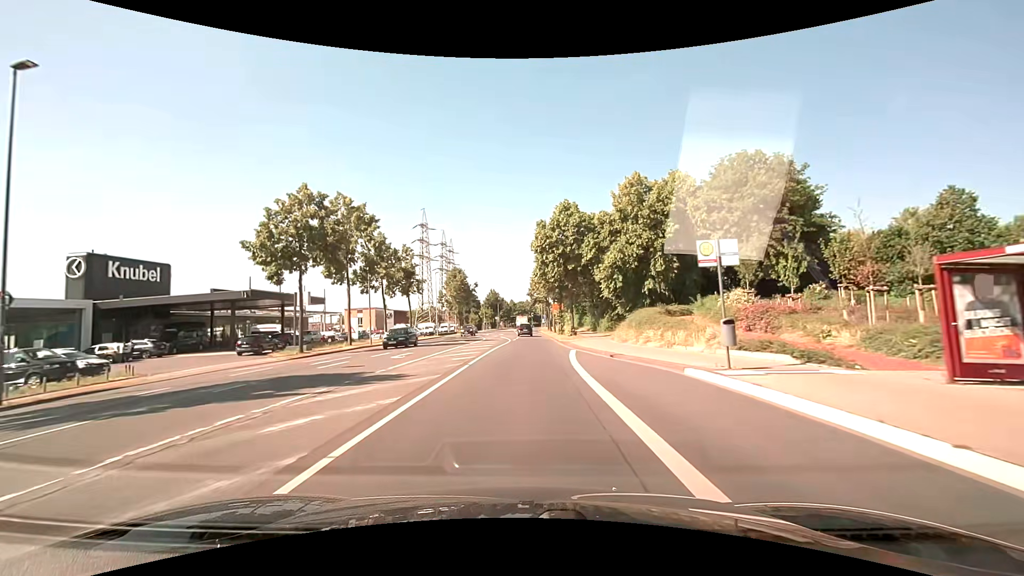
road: secondary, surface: asphalt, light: Day
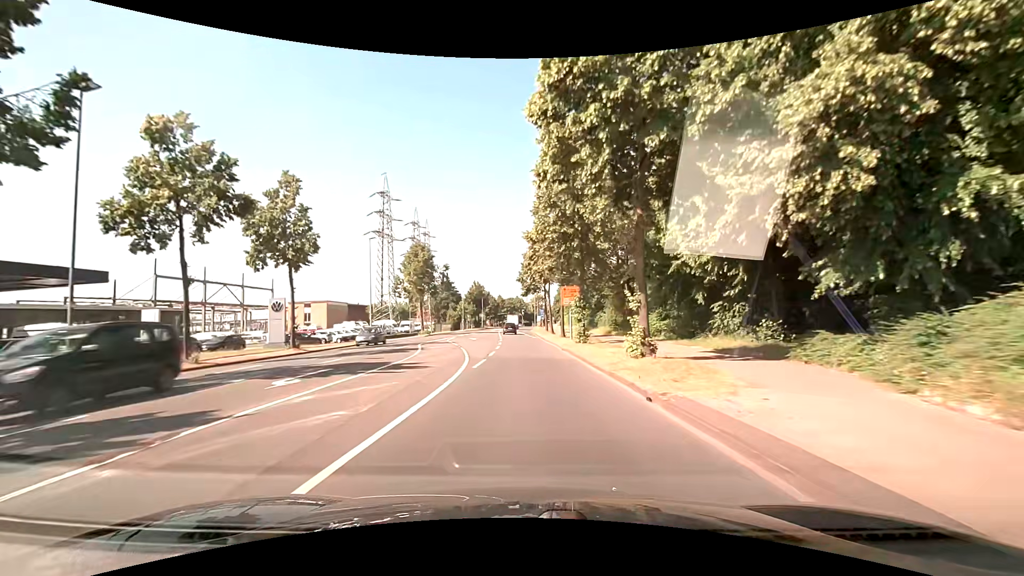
(+0.1, +30.4) m; +1°
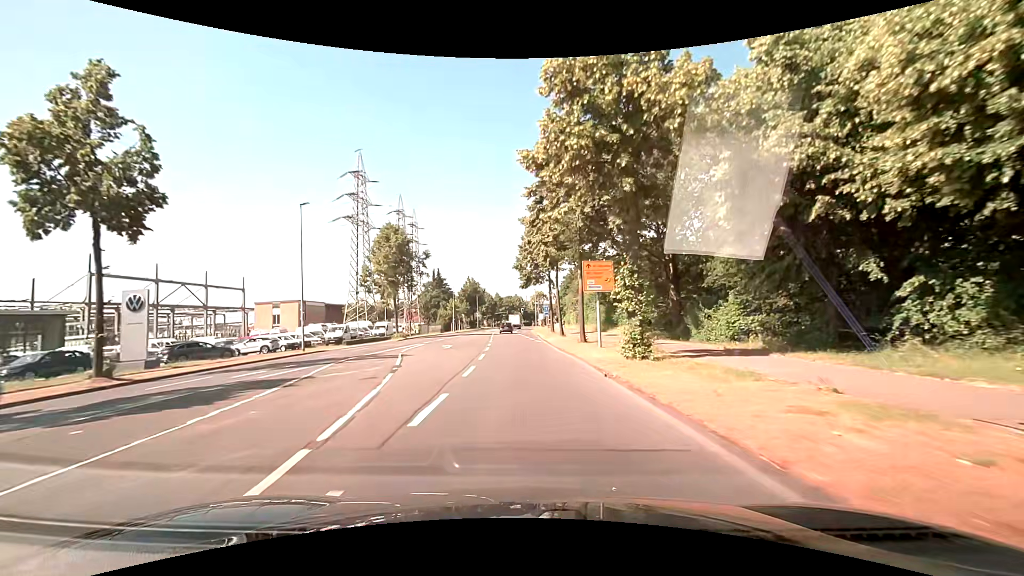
(0.0, +15.2) m; +1°
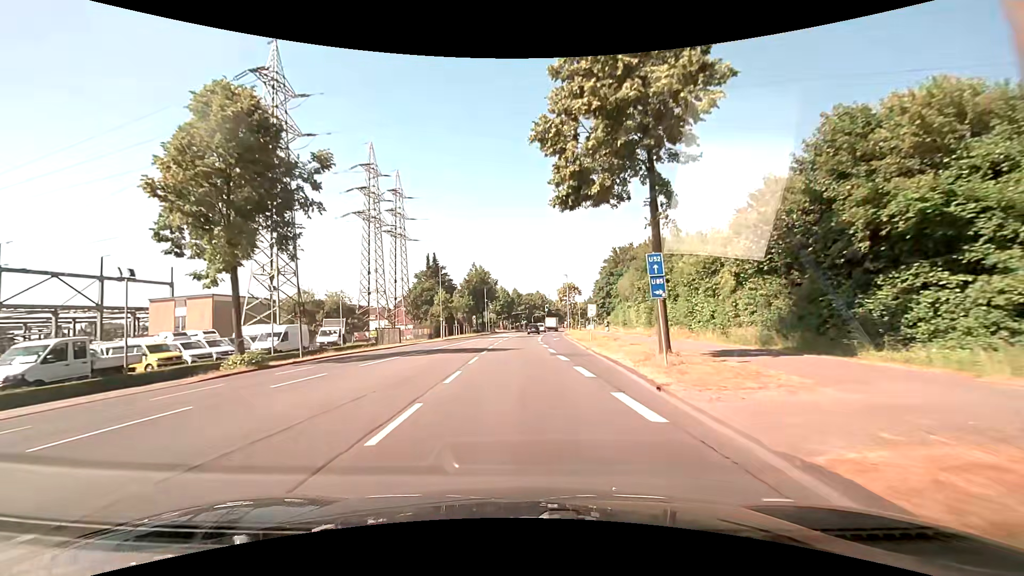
(-1.2, +38.0) m; -3°
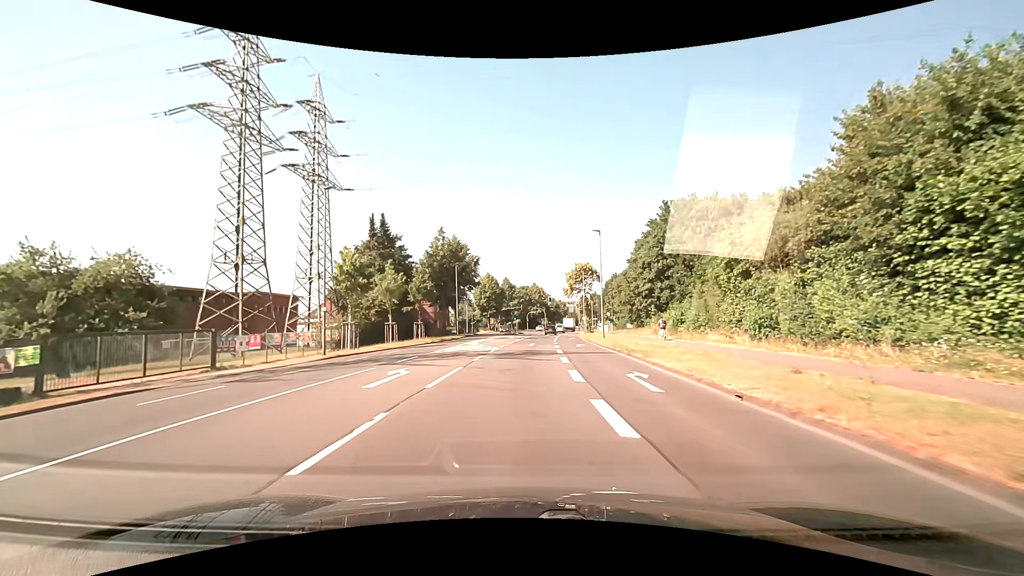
(0.0, +38.0) m; +1°
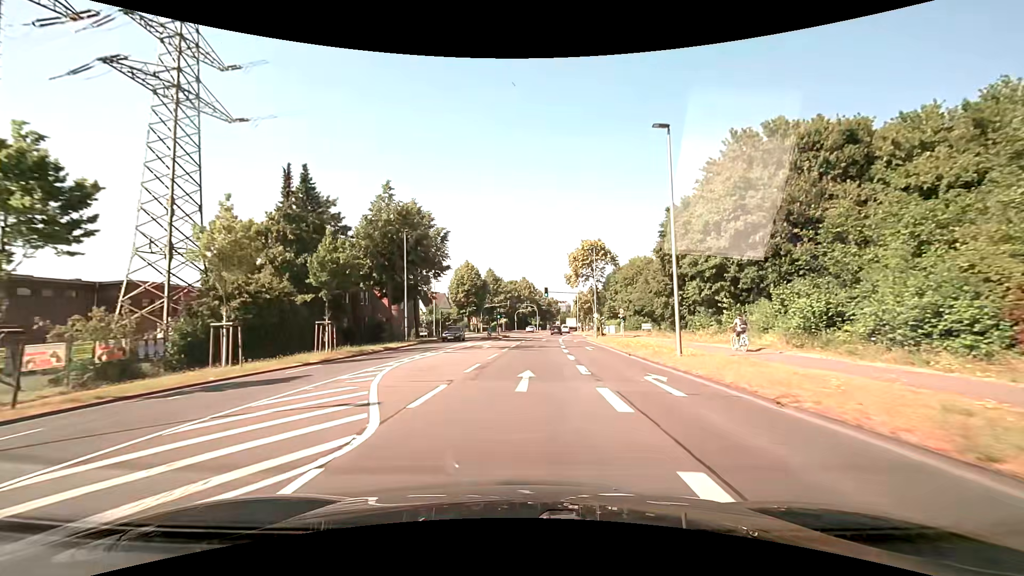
(+0.2, +22.9) m; +1°
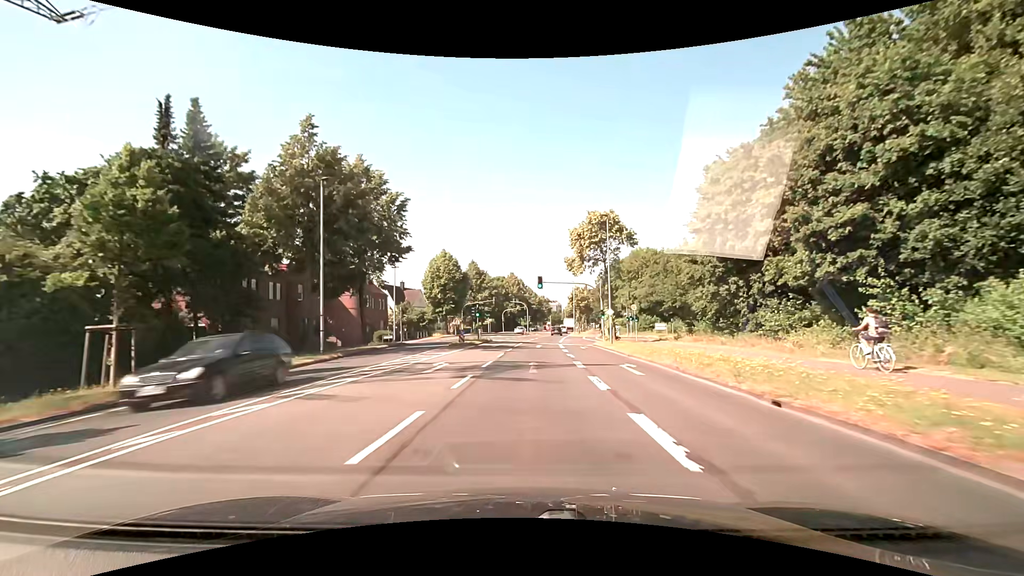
(+0.2, +15.2) m; +1°
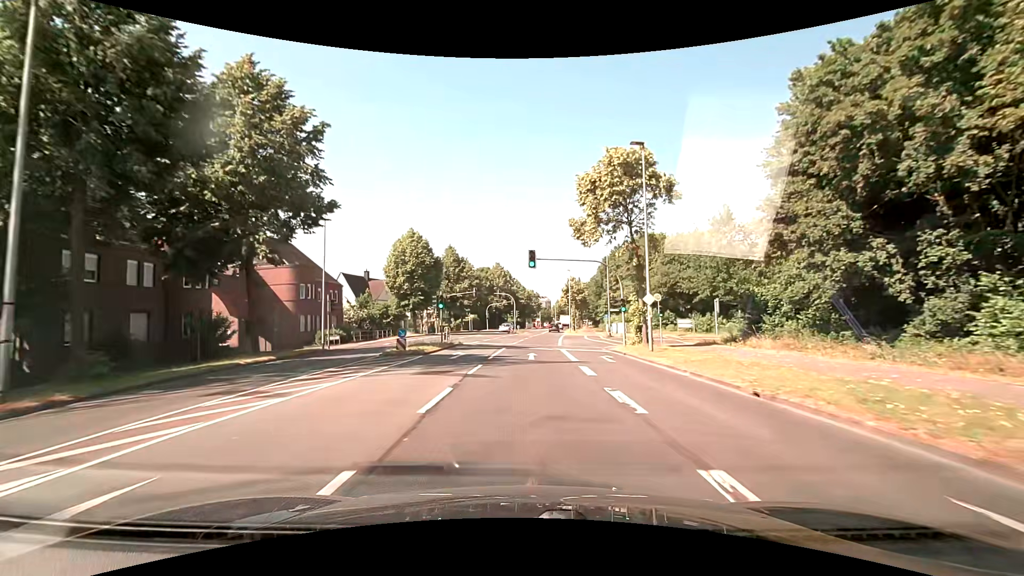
(+0.2, +15.3) m; +2°
(0, +10) (0, +20) (+1, +30) (+1, +40) (+2, +50) (+3, +60) (+4, +70) (+5, +80) (+6, +90) (+7, +100) m
